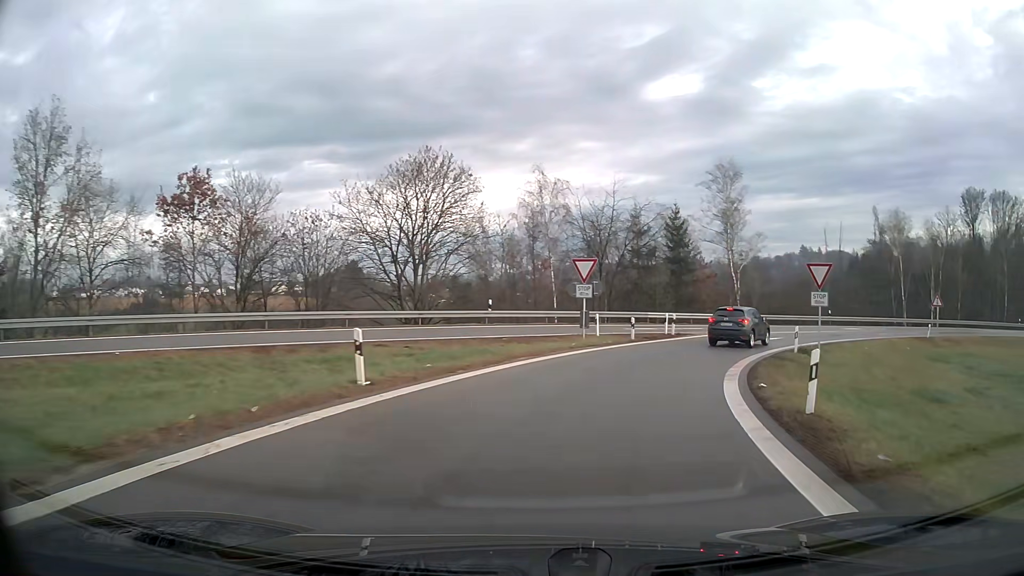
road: motorway_link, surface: asphalt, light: Day
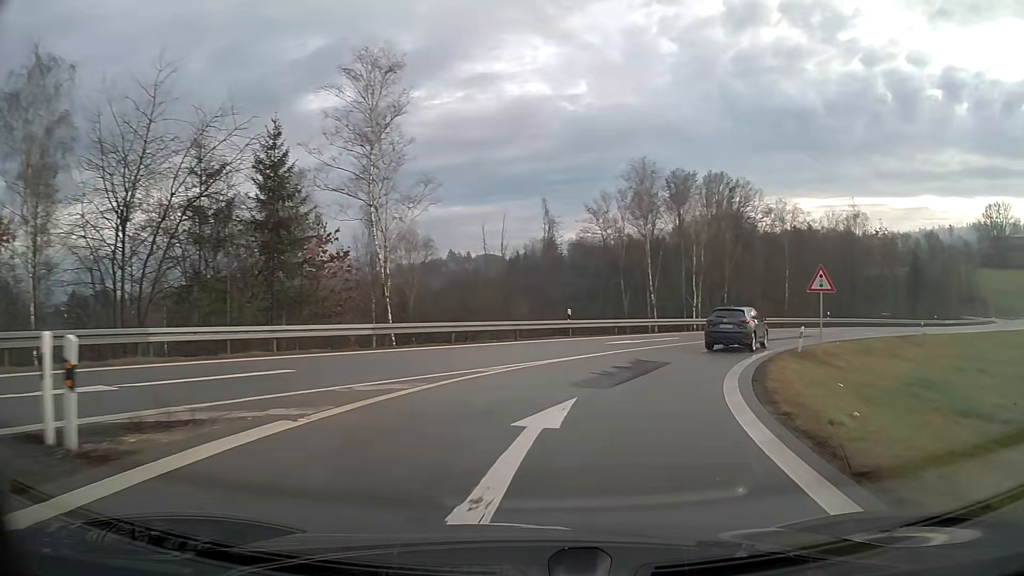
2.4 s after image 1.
(+7.1, +26.6) m; +30°
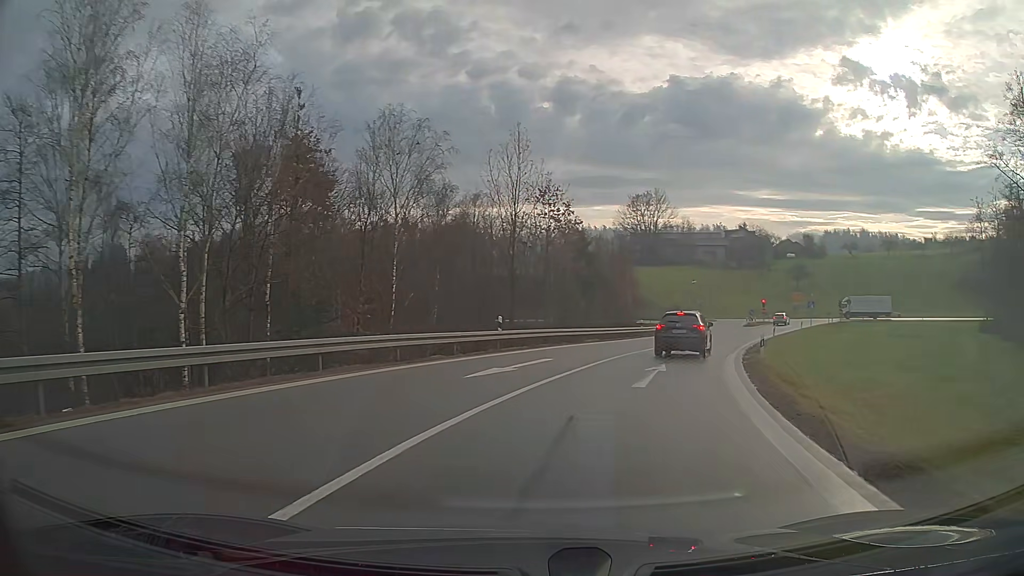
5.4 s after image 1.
(+9.6, +30.8) m; +35°
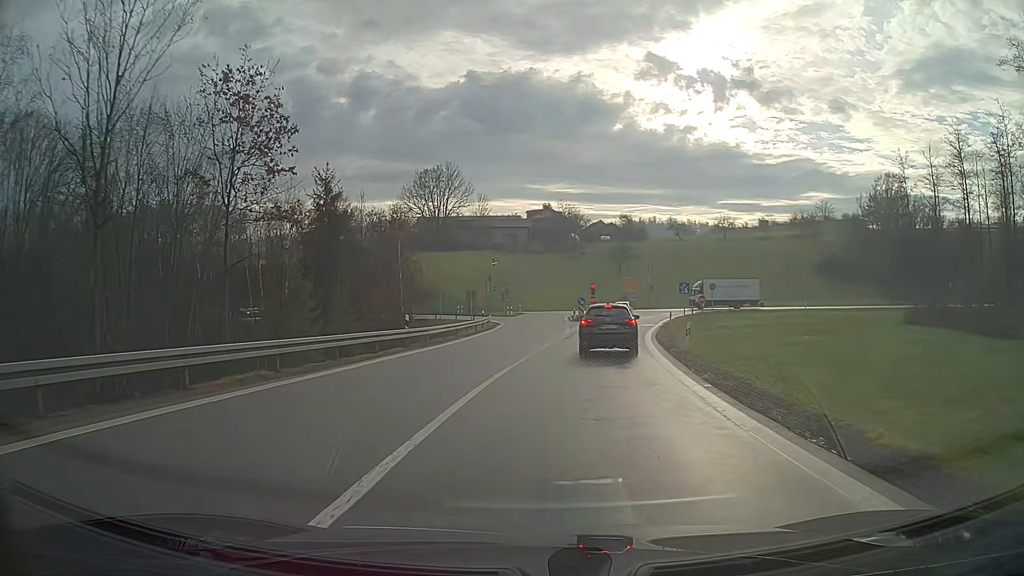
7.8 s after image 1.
(+4.2, +25.9) m; +16°
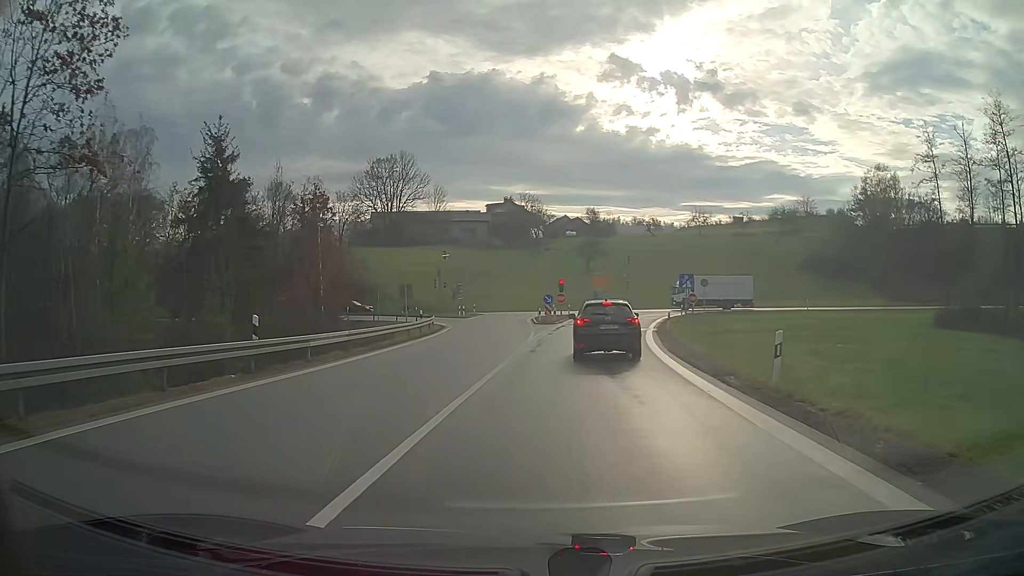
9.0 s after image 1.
(+0.3, +11.8) m; +3°
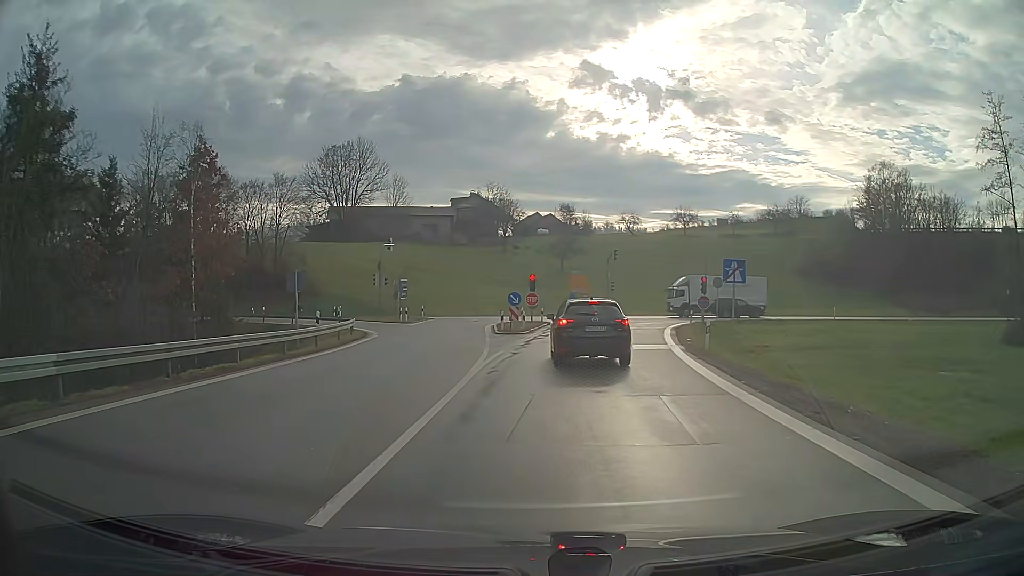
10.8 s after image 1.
(+0.4, +13.8) m; +2°
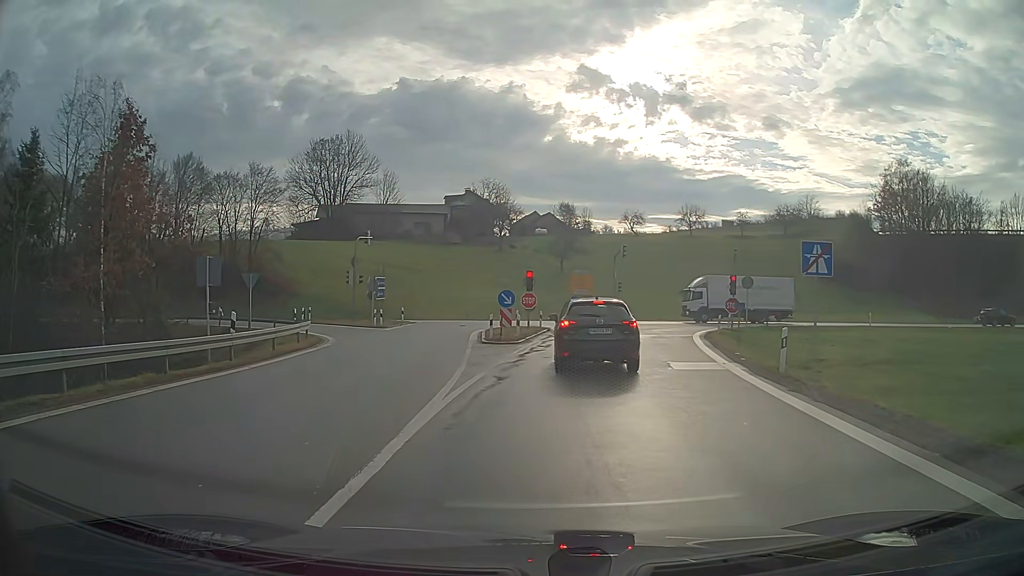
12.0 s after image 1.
(0.0, +7.2) m; 0°
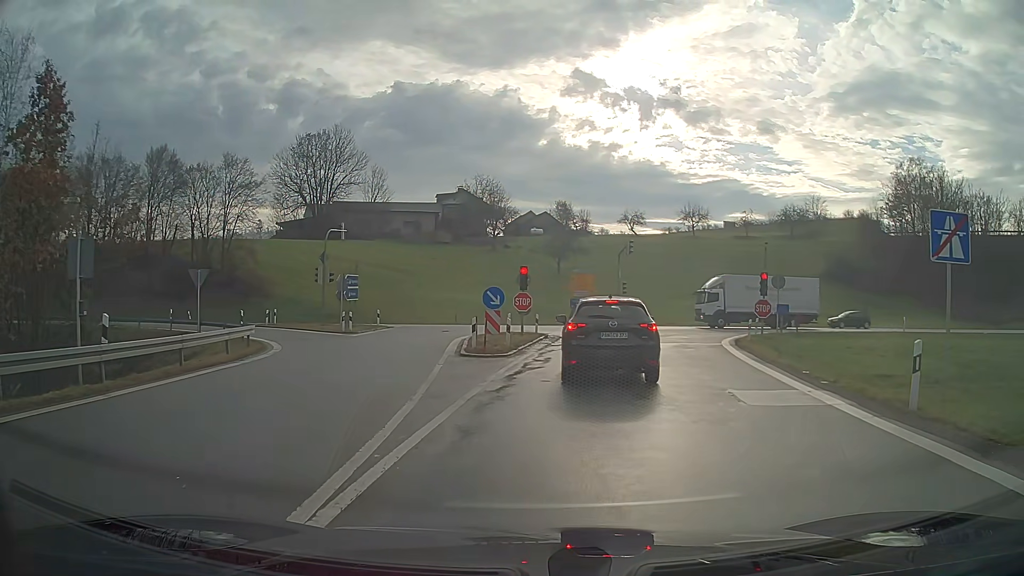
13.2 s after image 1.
(0.0, +5.9) m; +1°
